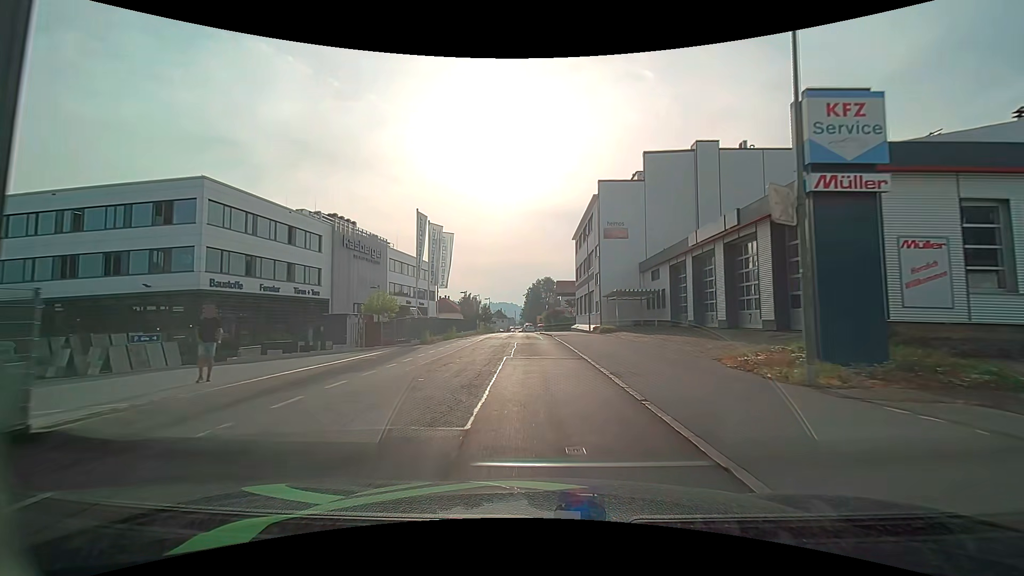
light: Day
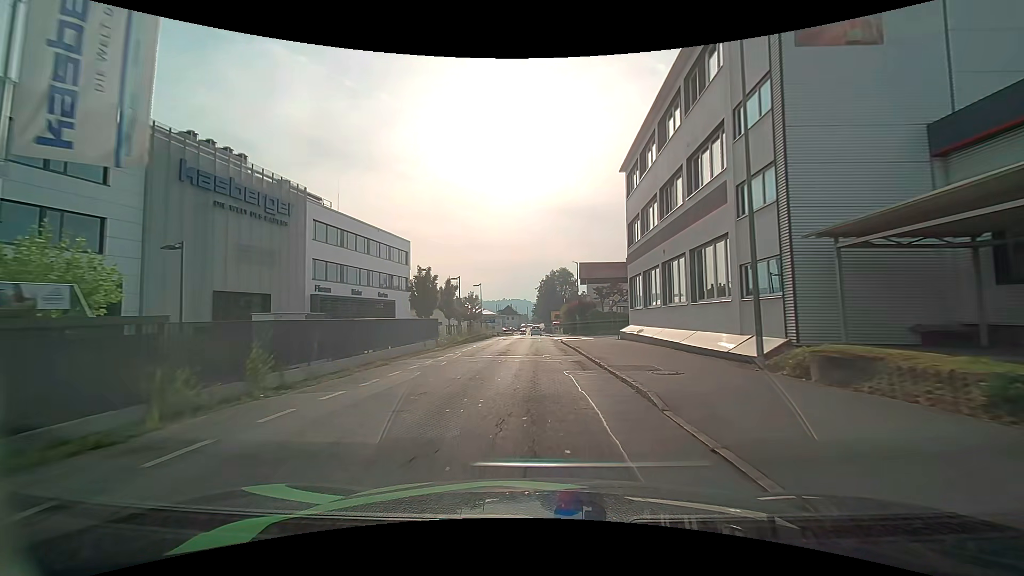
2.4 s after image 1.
(-0.2, +29.2) m; -1°
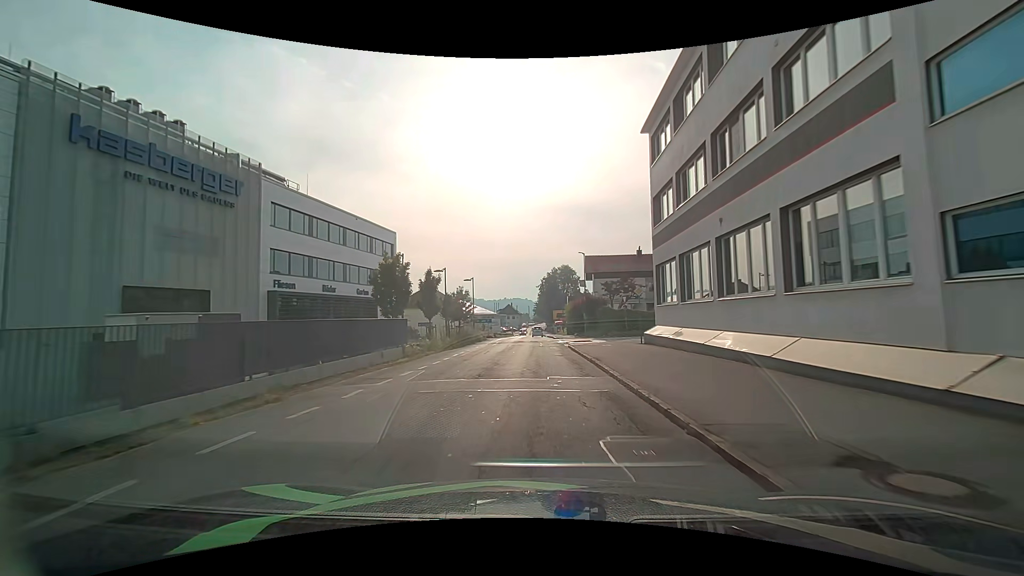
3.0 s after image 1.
(0.0, +7.4) m; 0°
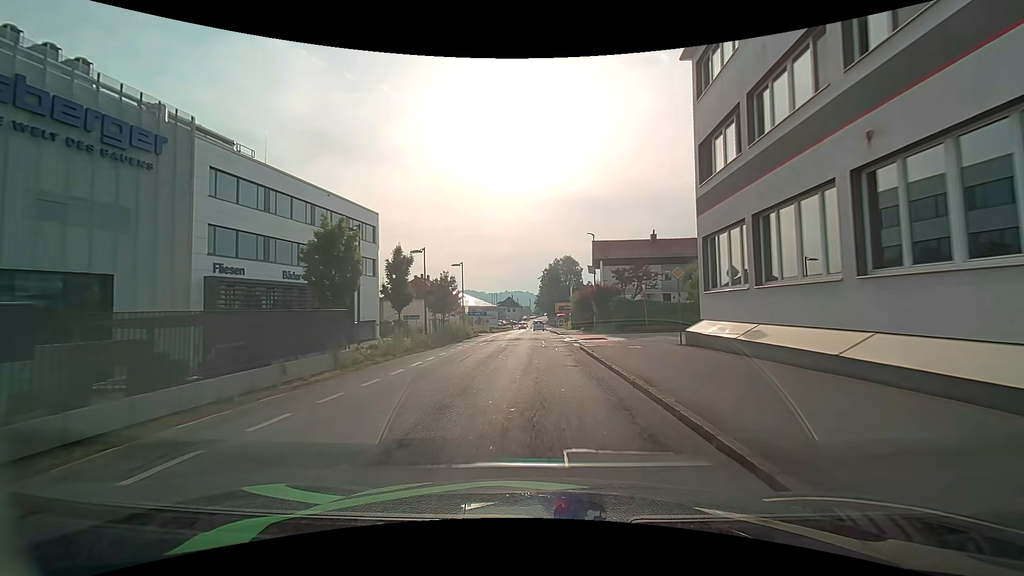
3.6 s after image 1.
(0.0, +7.3) m; 0°
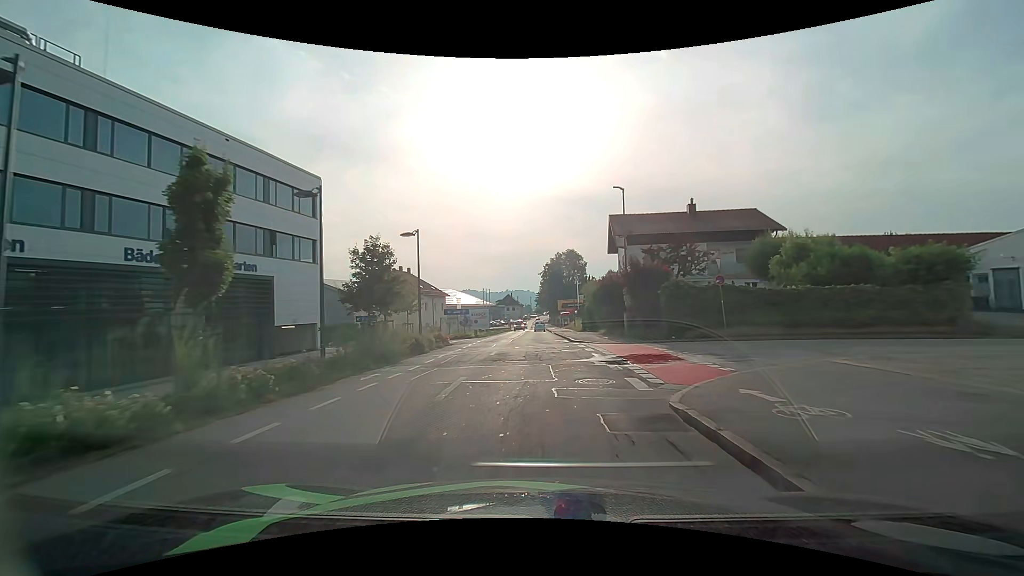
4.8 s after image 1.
(-0.1, +14.8) m; 0°
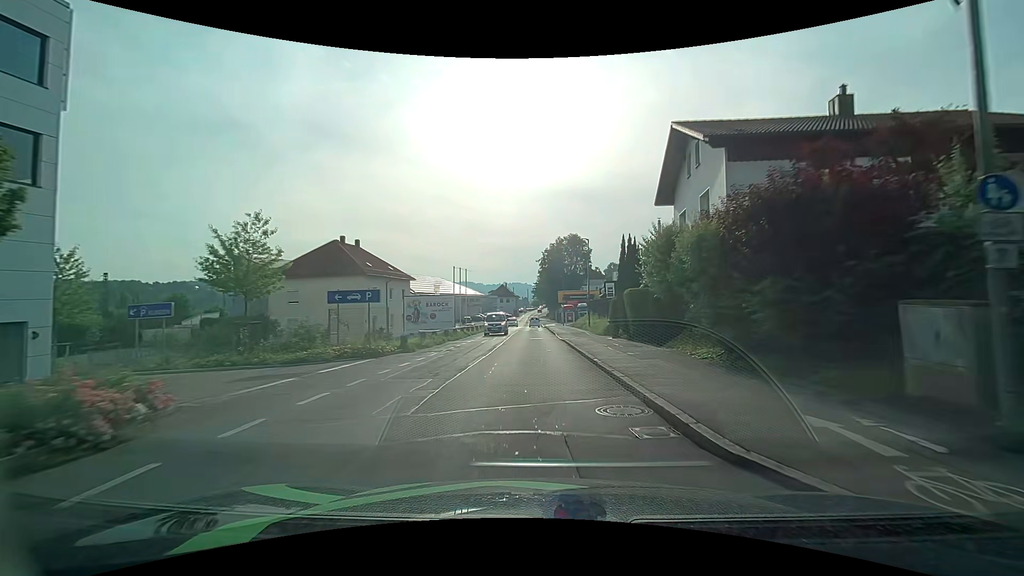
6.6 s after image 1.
(-0.1, +22.2) m; 0°
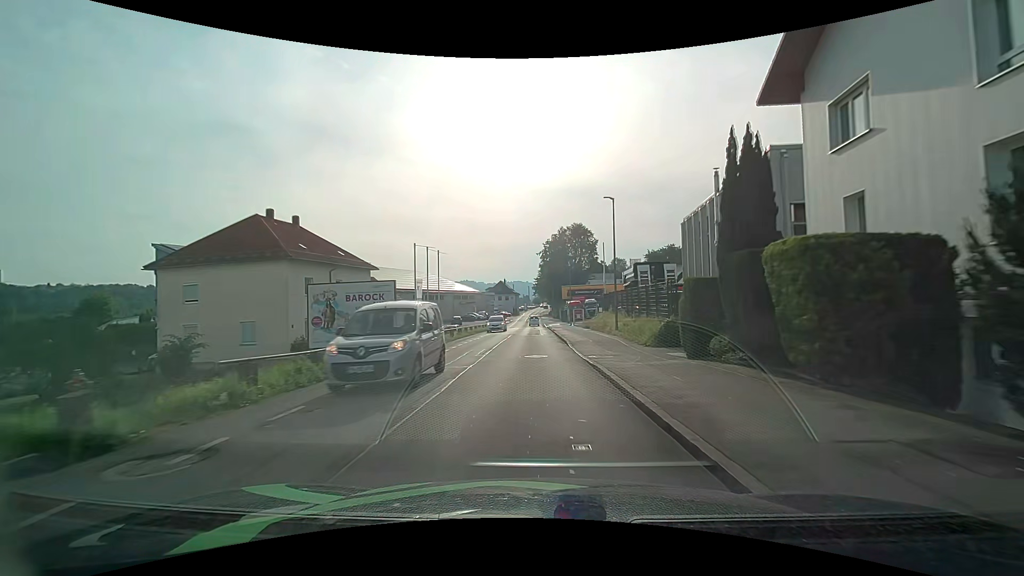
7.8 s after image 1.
(+0.1, +15.0) m; 0°
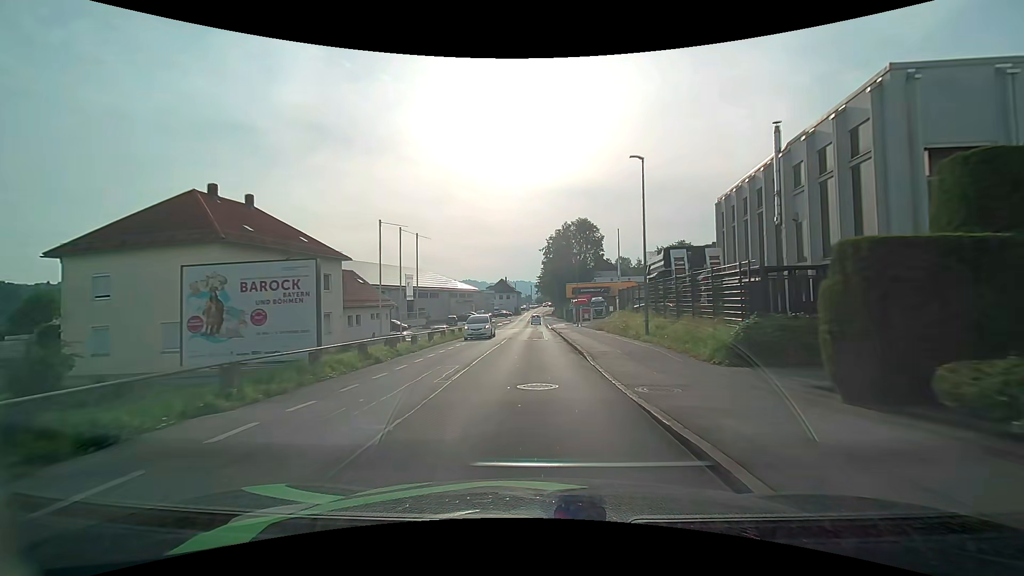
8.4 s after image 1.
(0.0, +7.6) m; 0°
(0, +10) (0, +20) (0, +30) (0, +40) (0, +50) (0, +60) (0, +70) (0, +80) (0, +90) (0, +100) m
